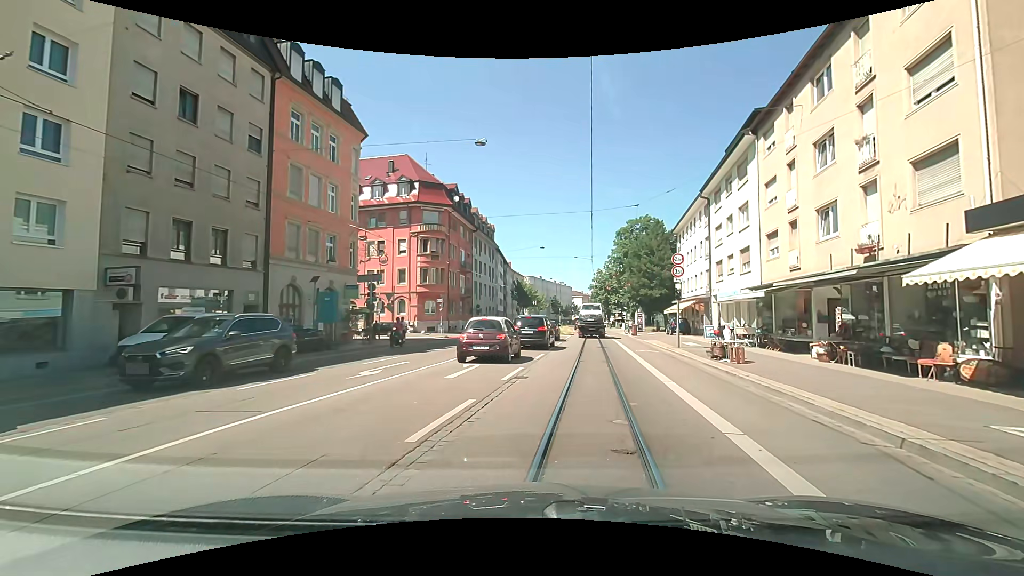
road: primary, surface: asphalt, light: Day
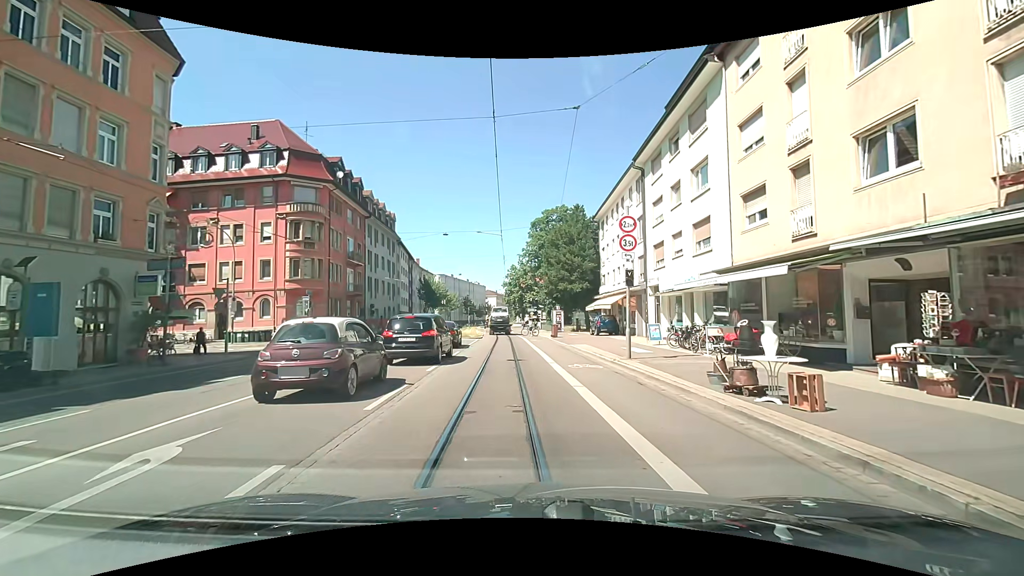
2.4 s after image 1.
(+1.0, +9.5) m; +7°
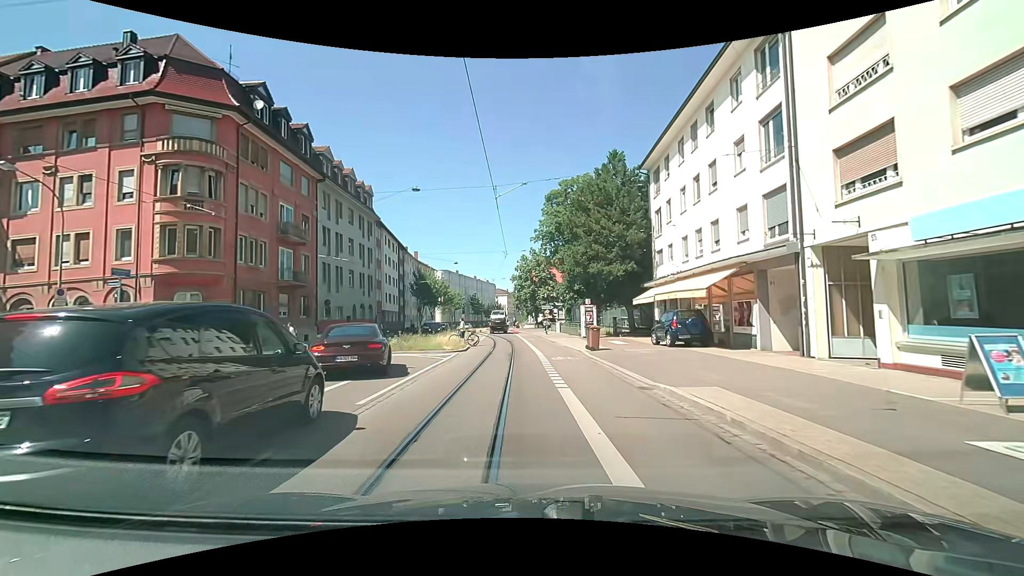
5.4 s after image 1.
(+0.2, +17.9) m; -1°
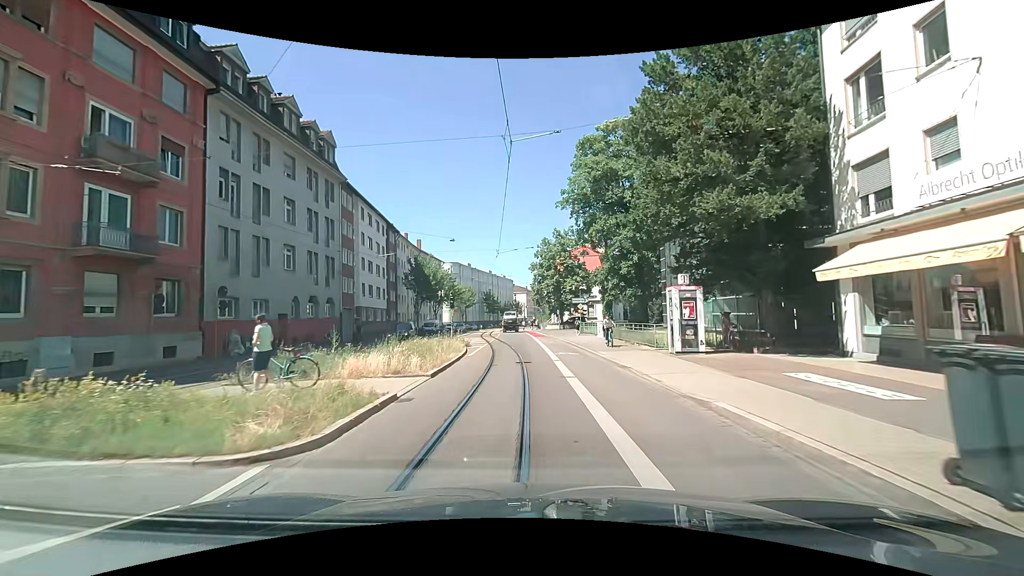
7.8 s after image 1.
(-0.3, +18.8) m; -2°
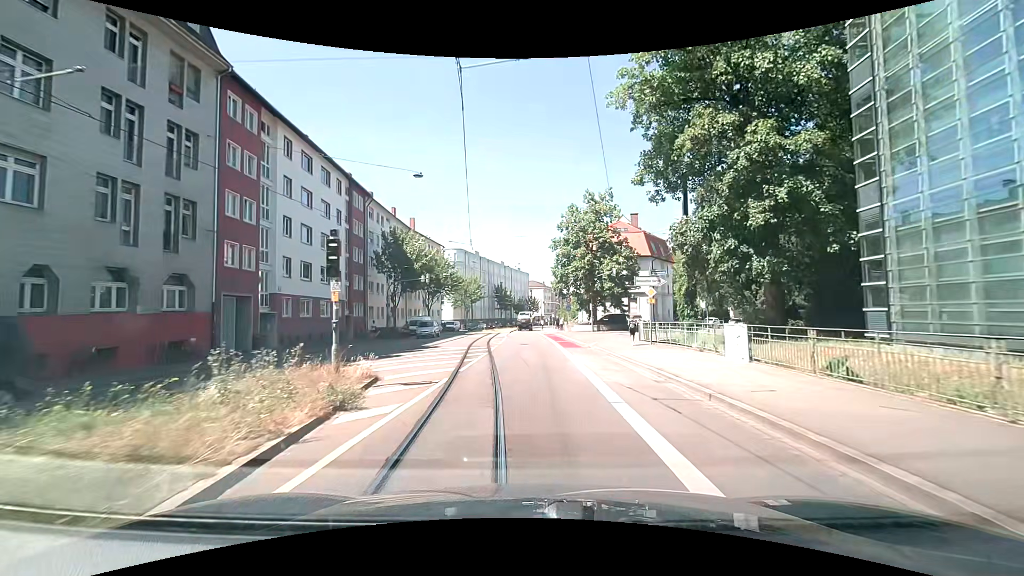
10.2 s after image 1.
(-0.2, +21.0) m; -2°
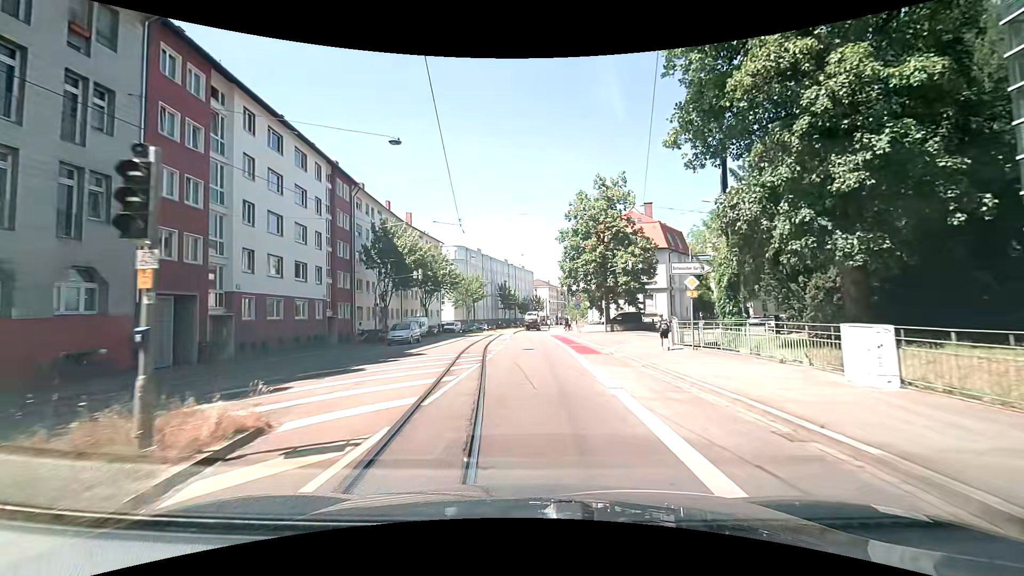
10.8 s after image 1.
(0.0, +5.4) m; 0°
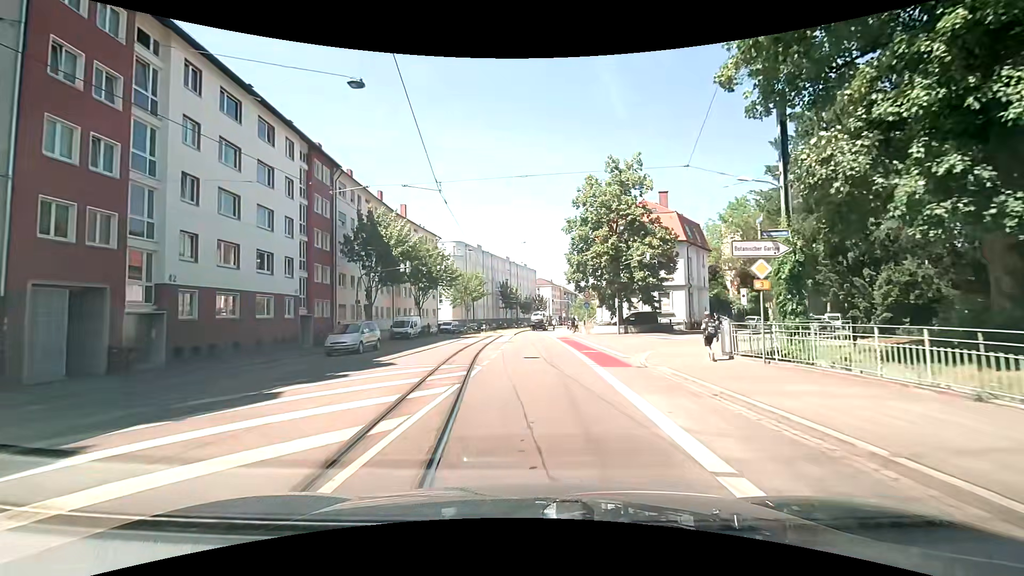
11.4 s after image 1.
(-0.1, +5.4) m; -1°
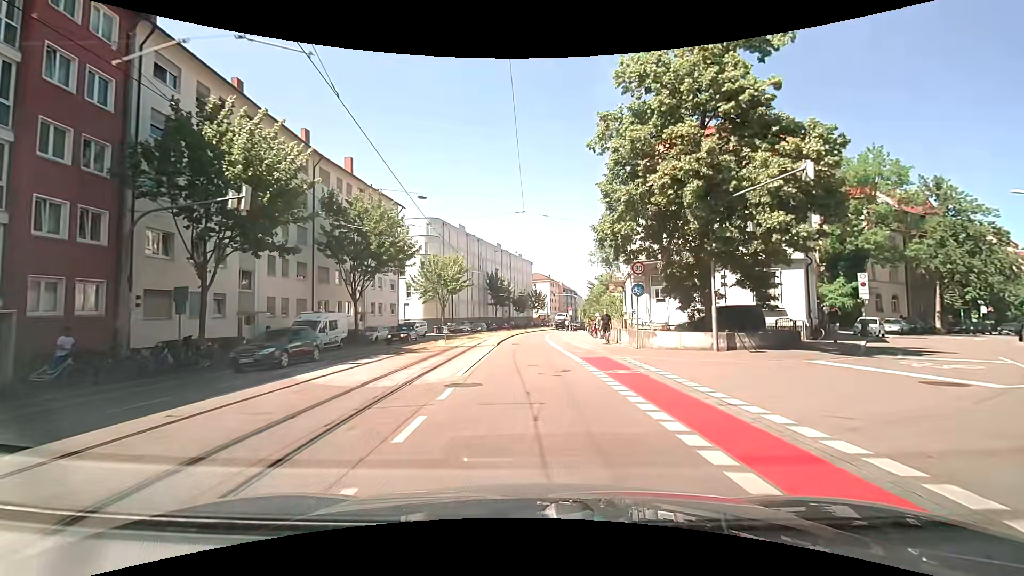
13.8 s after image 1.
(+0.2, +21.9) m; +1°
(0, +10) (0, +20) (0, +30) (0, +40) (0, +50) (+1, +60) (+2, +70) (+3, +80) (+5, +90) (+7, +99) m
